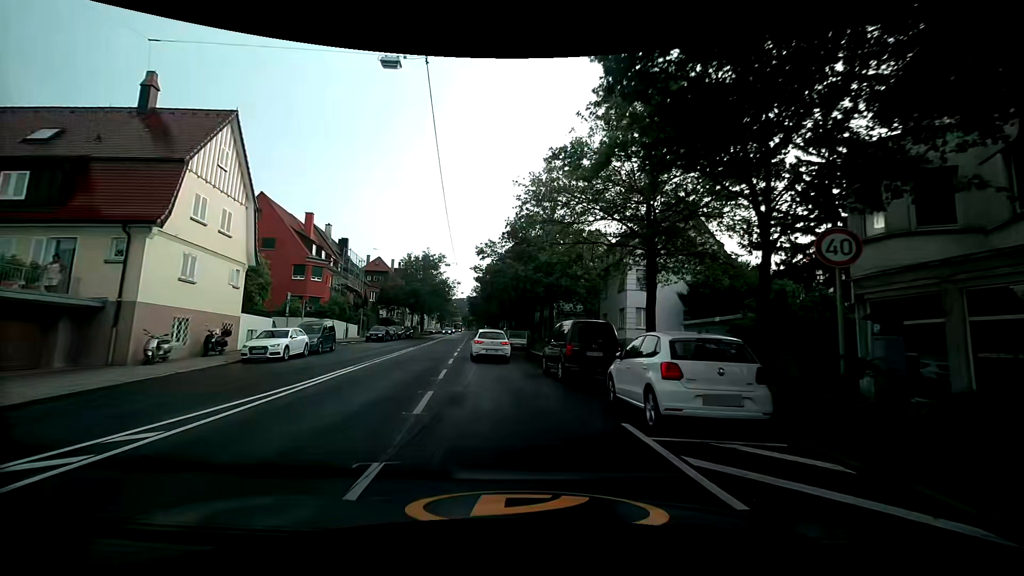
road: secondary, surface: asphalt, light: Day
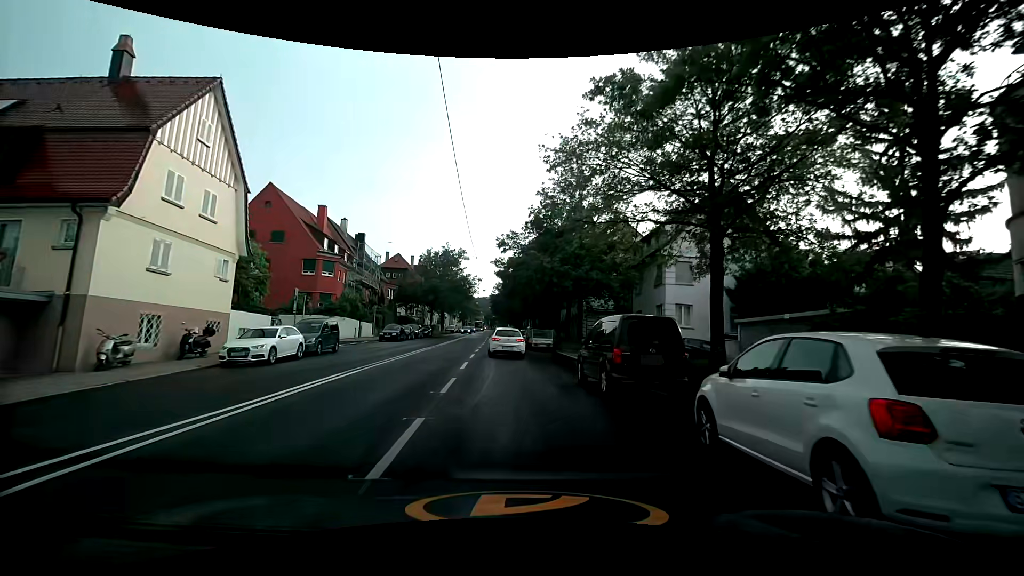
(-0.1, +3.8) m; -2°
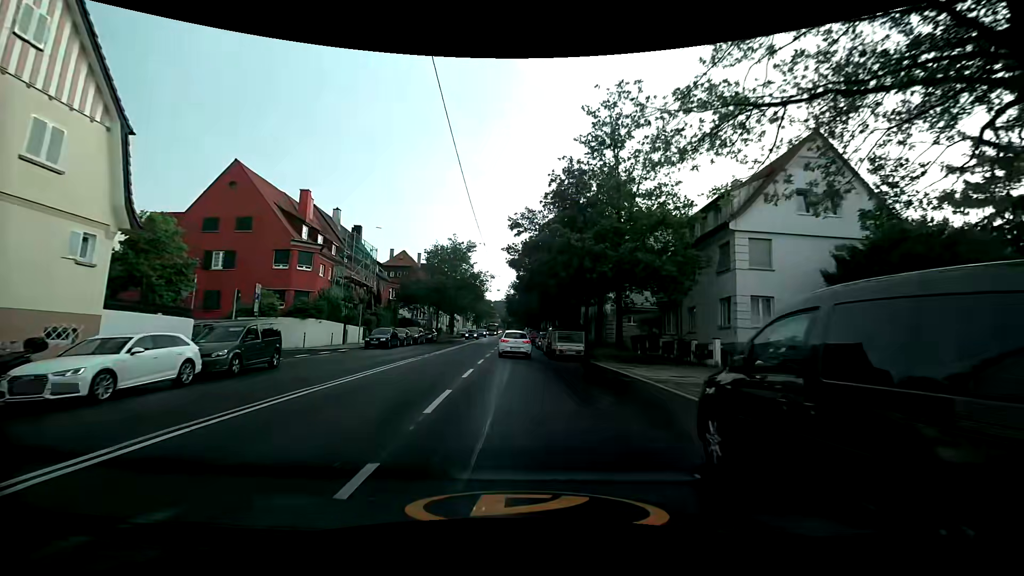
(-0.2, +8.9) m; -2°
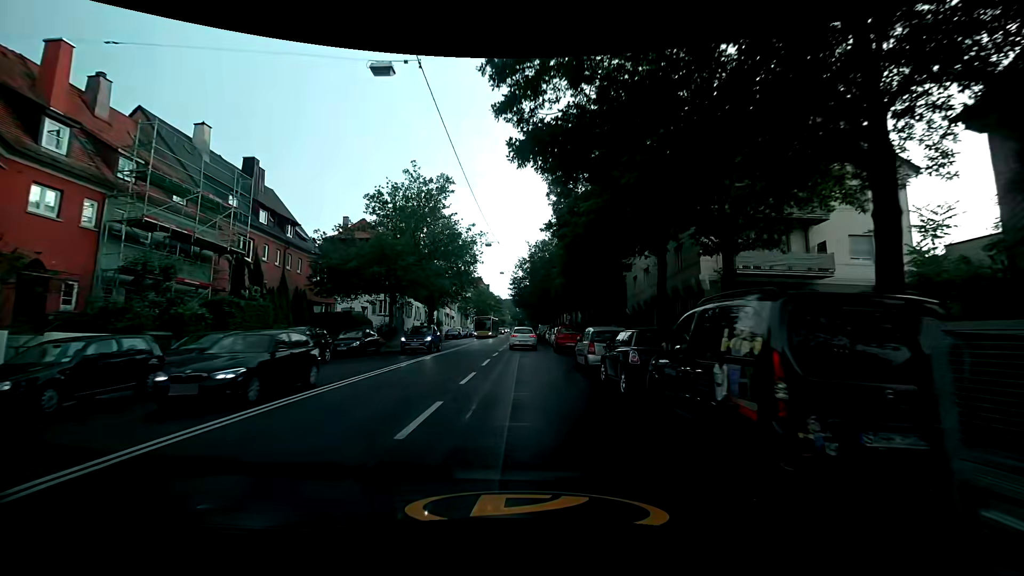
(-0.5, +26.3) m; -1°
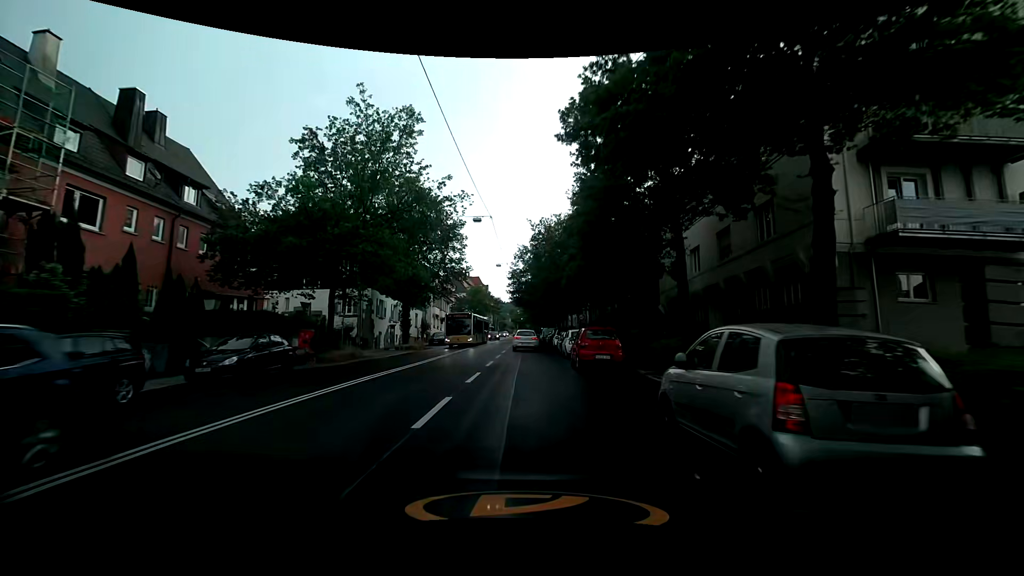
(-0.1, +11.4) m; -1°
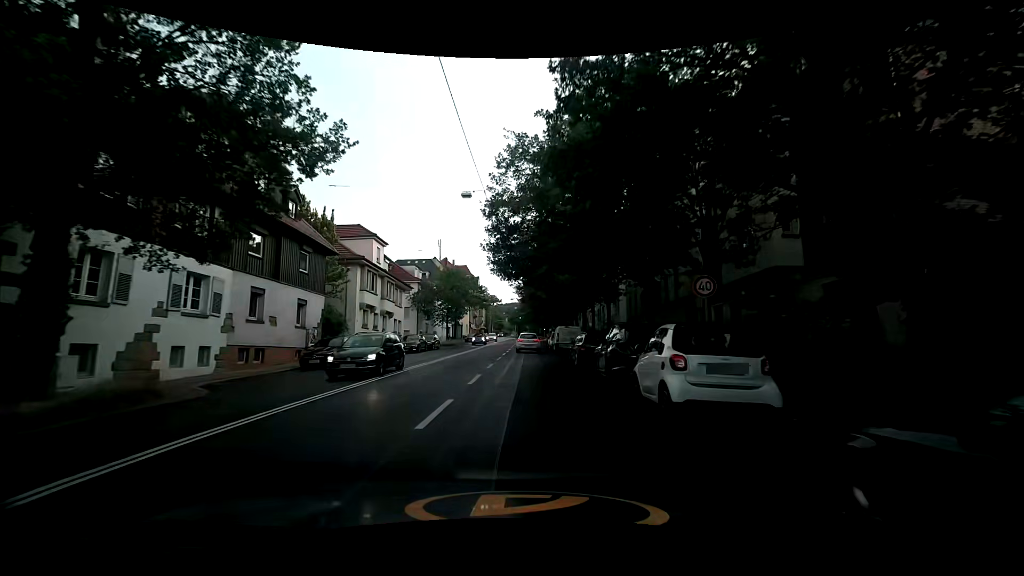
(+0.1, +30.2) m; -1°
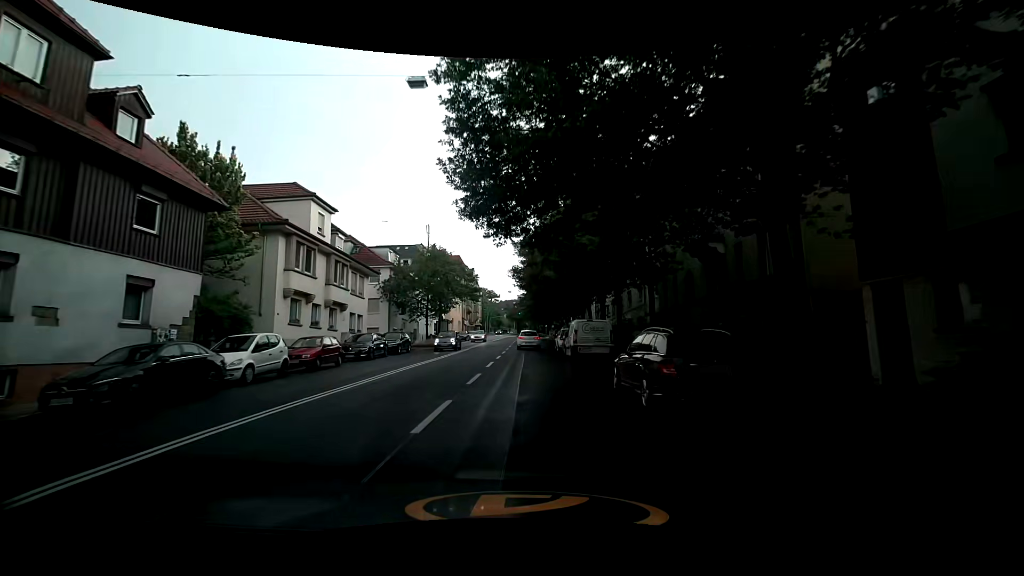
(+0.2, +12.3) m; +1°
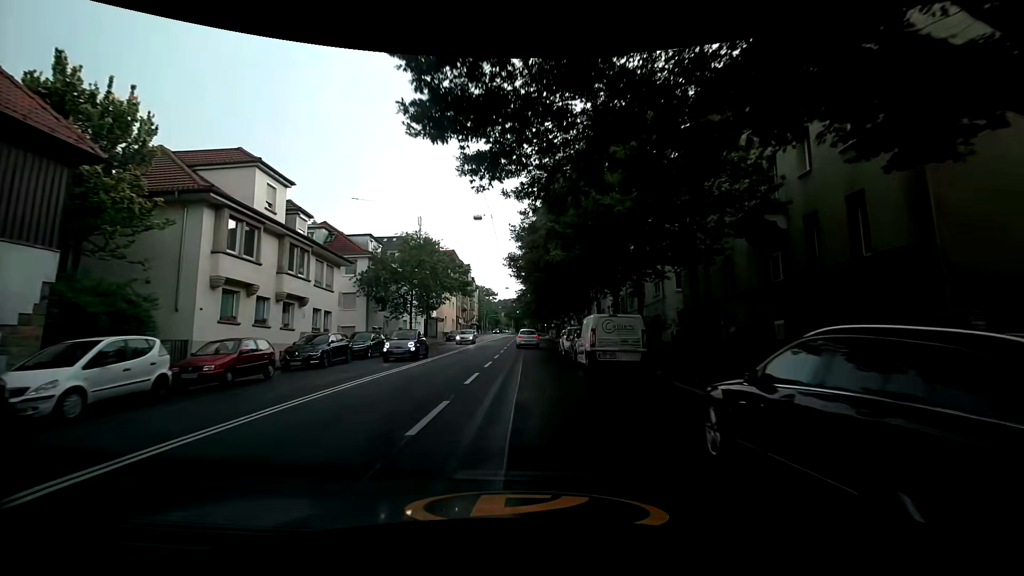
(+0.1, +6.2) m; -1°
(0, +10) (0, +20) (0, +30) (+1, +40) (+1, +50) (+1, +60) (+2, +70) (+3, +80) (+3, +90) (+3, +100) m
